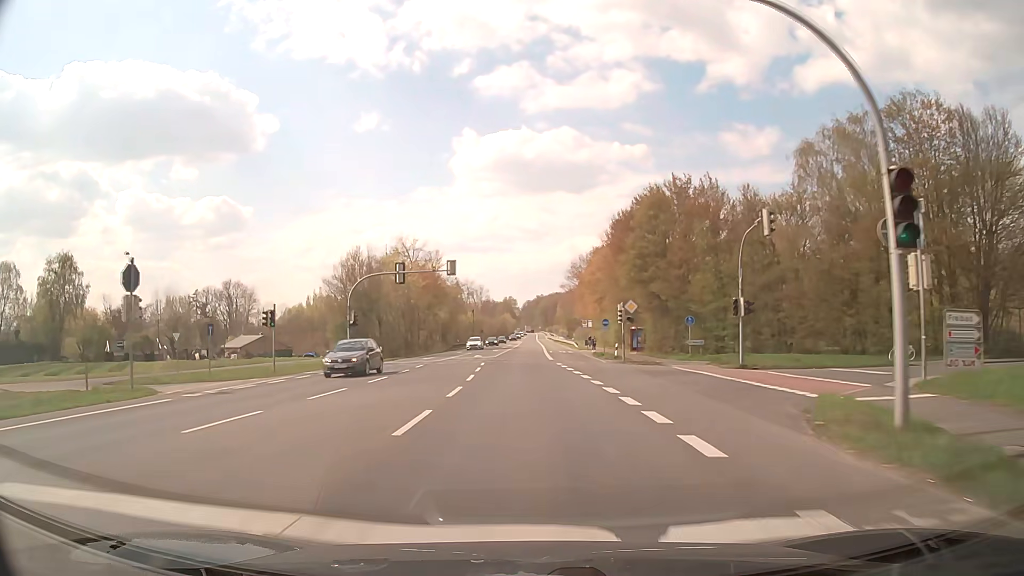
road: secondary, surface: asphalt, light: Day
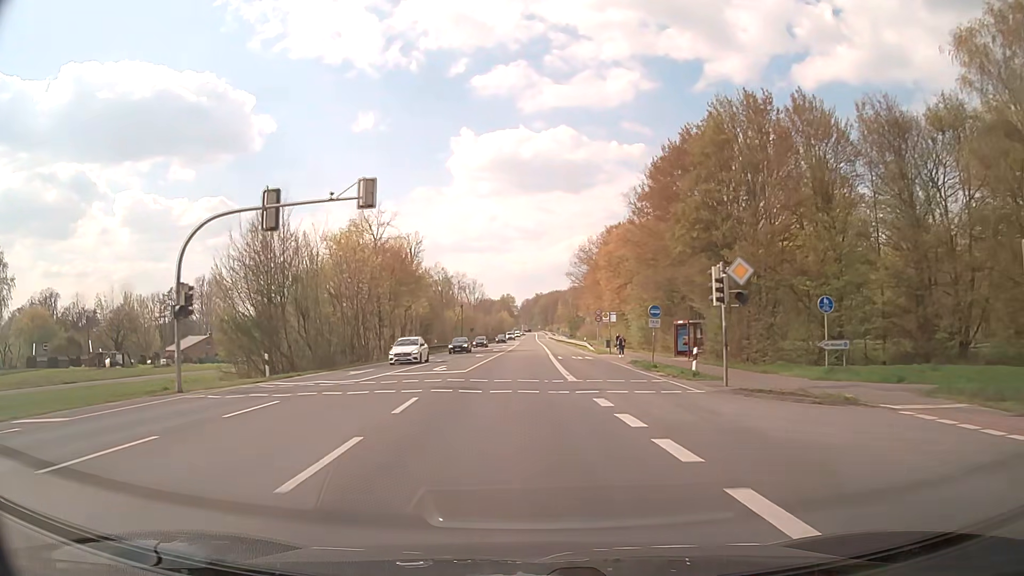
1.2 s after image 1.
(0.0, +21.5) m; 0°
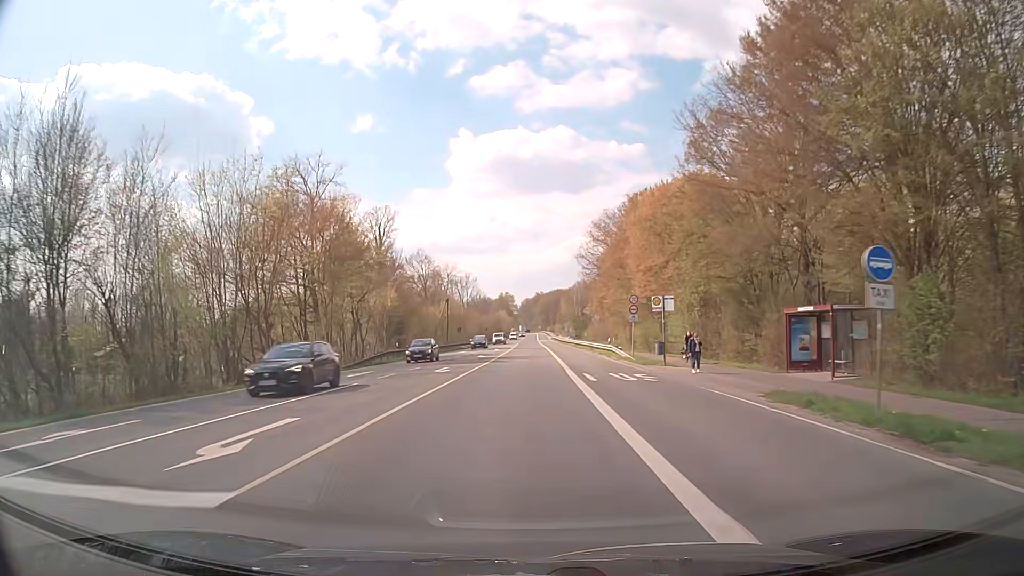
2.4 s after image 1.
(0.0, +21.5) m; 0°
